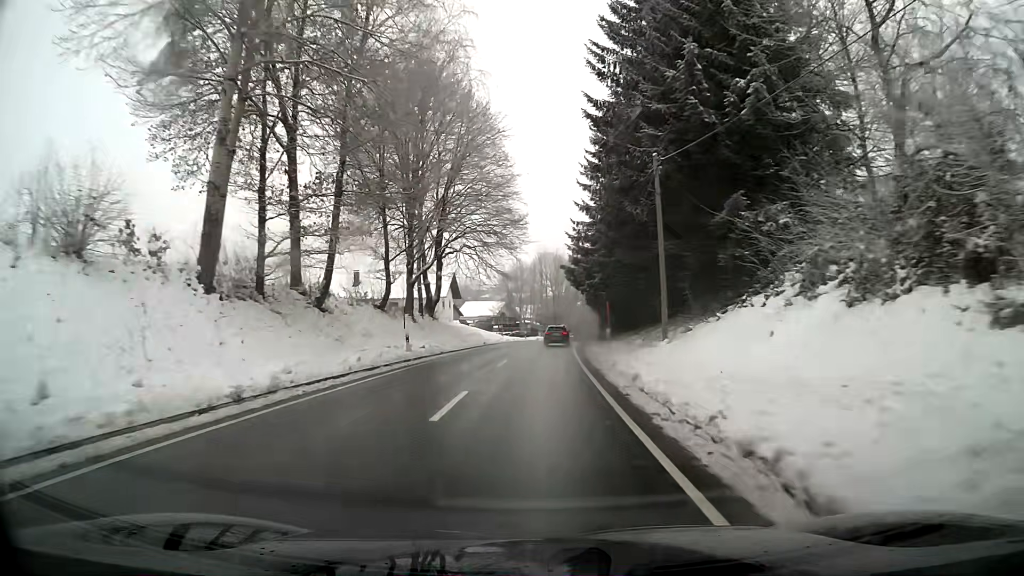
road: secondary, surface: asphalt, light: Day
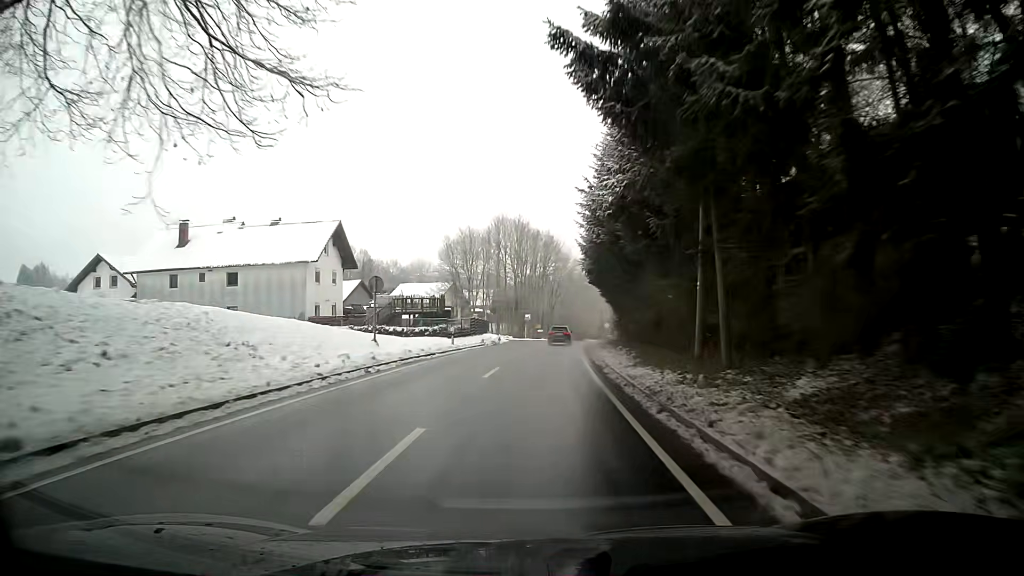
(+1.3, +40.9) m; +4°
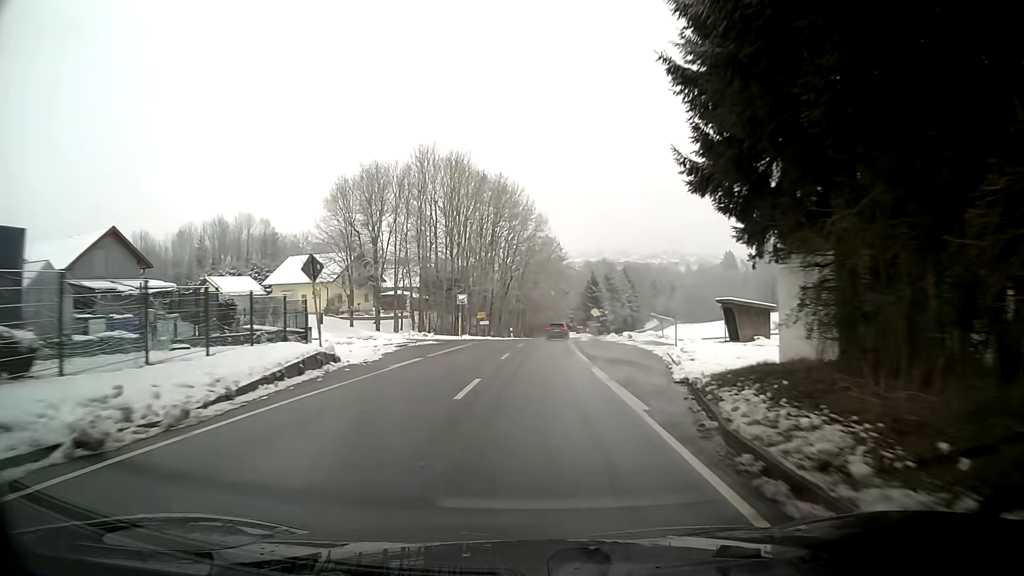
(+1.2, +41.3) m; +3°
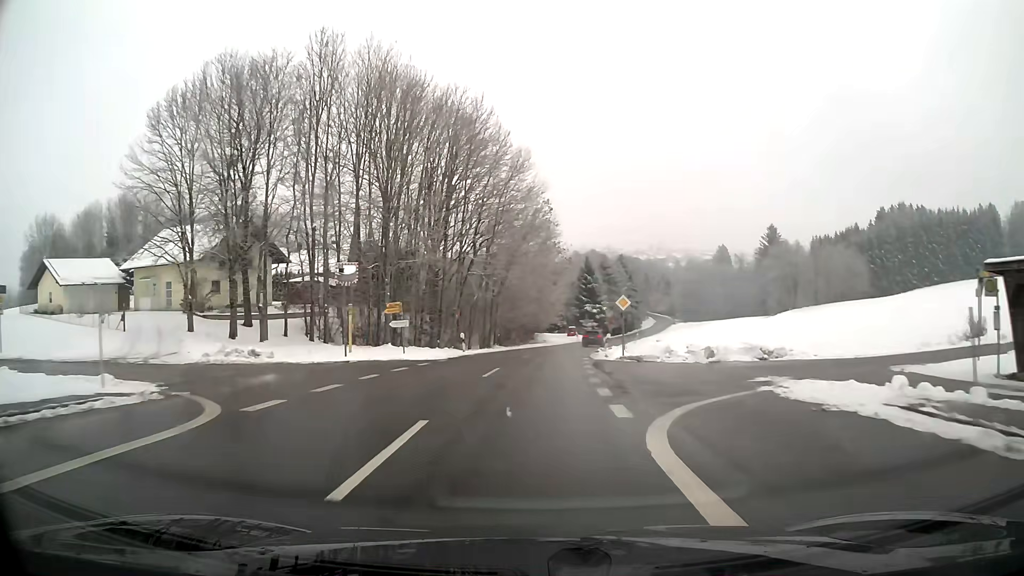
(+0.4, +30.3) m; +2°
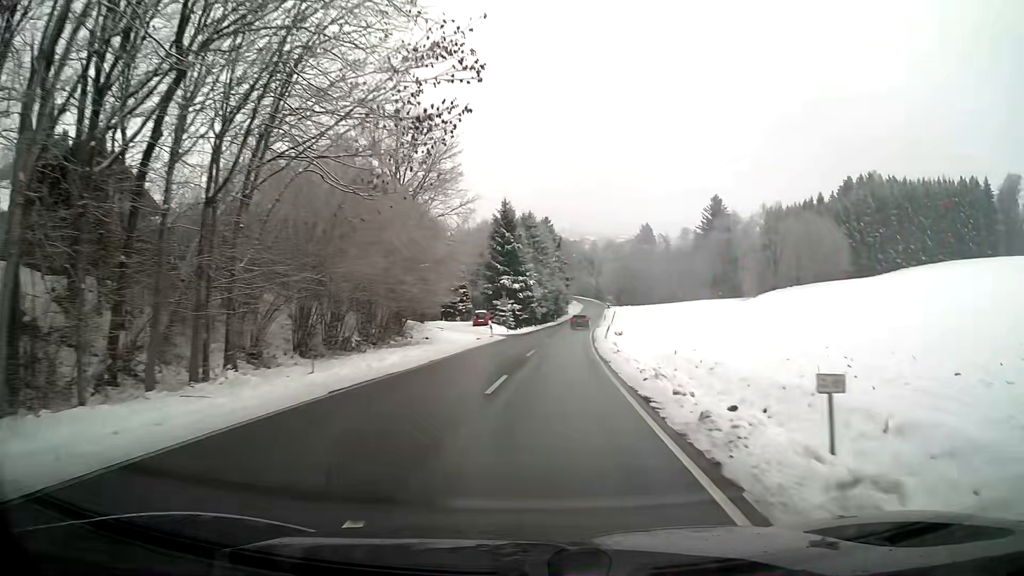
(+2.4, +40.6) m; +8°
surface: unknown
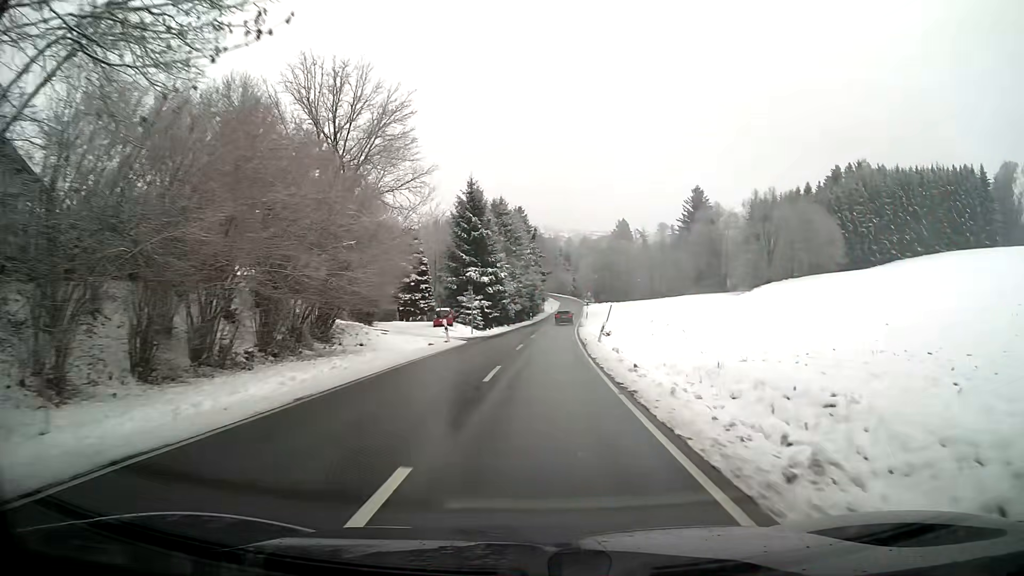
(+0.2, +10.5) m; +2°
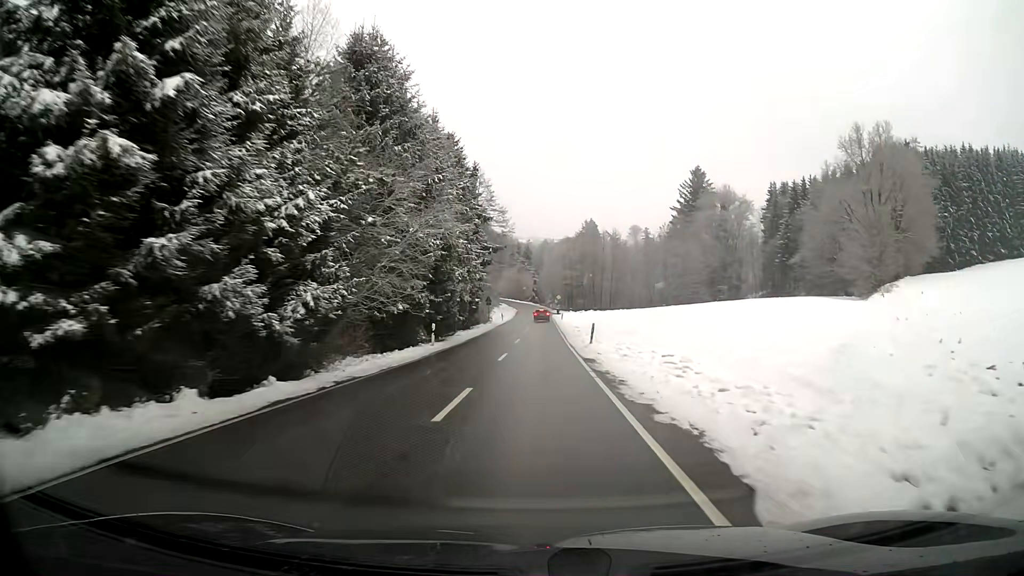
(+1.9, +53.4) m; +4°
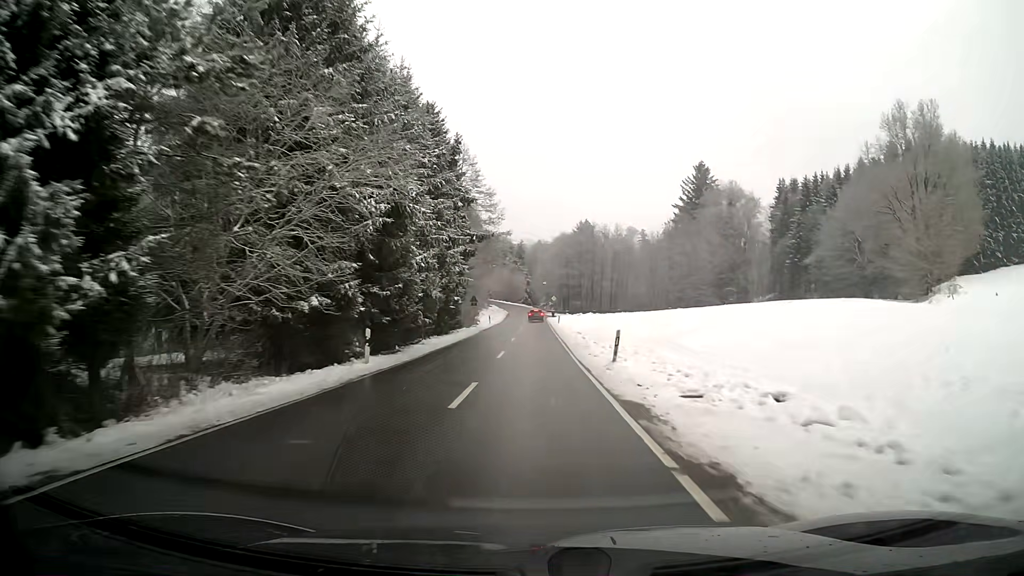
(+0.1, +10.6) m; +1°
(0, +10) (0, +20) (0, +30) (0, +40) (0, +50) (0, +60) (0, +70) (0, +80) (0, +90) (0, +100) m
